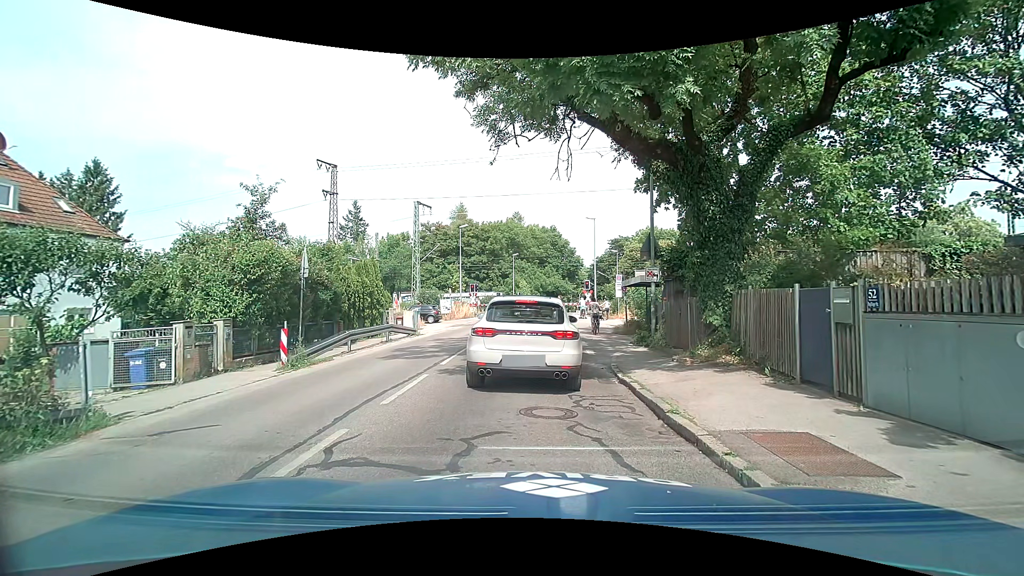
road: tertiary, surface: asphalt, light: Day
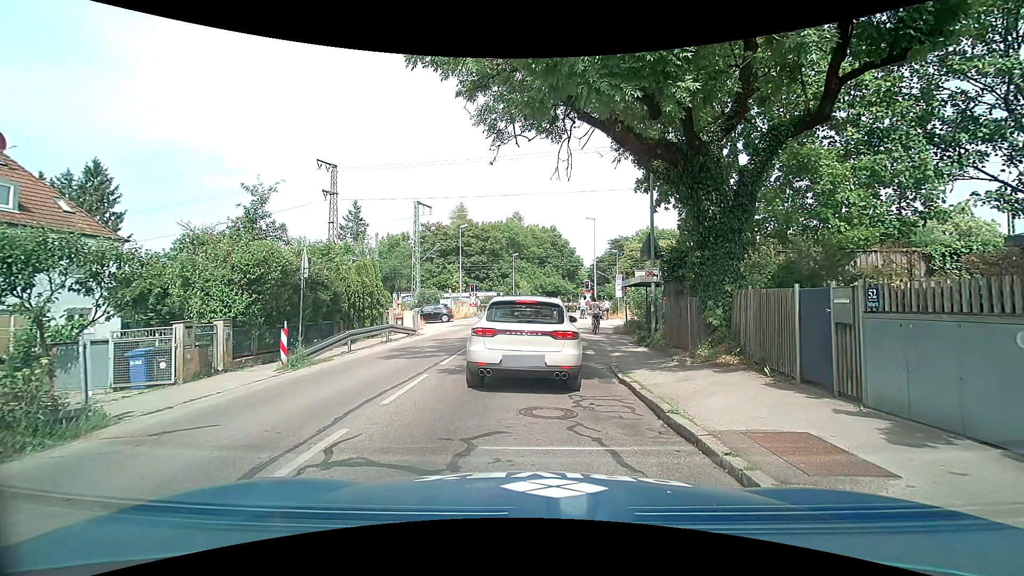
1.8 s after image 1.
(0.0, 0.0) m; 0°
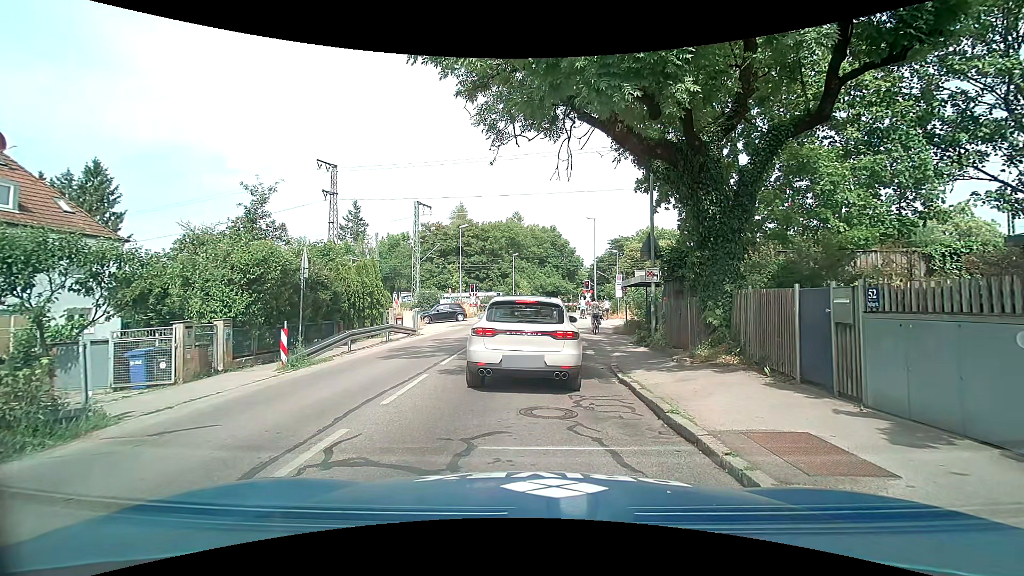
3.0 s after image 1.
(0.0, 0.0) m; 0°
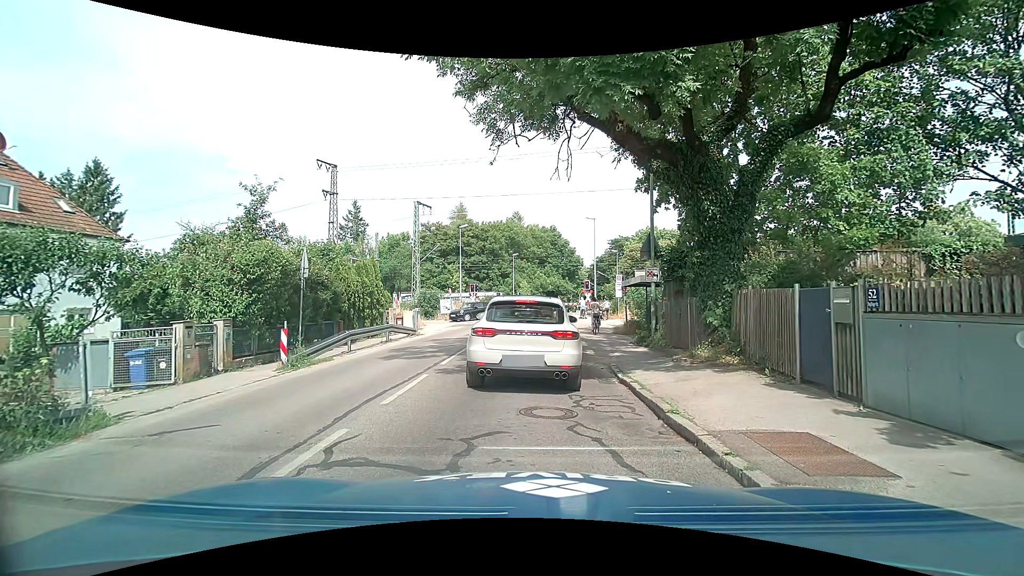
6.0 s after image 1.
(0.0, 0.0) m; 0°
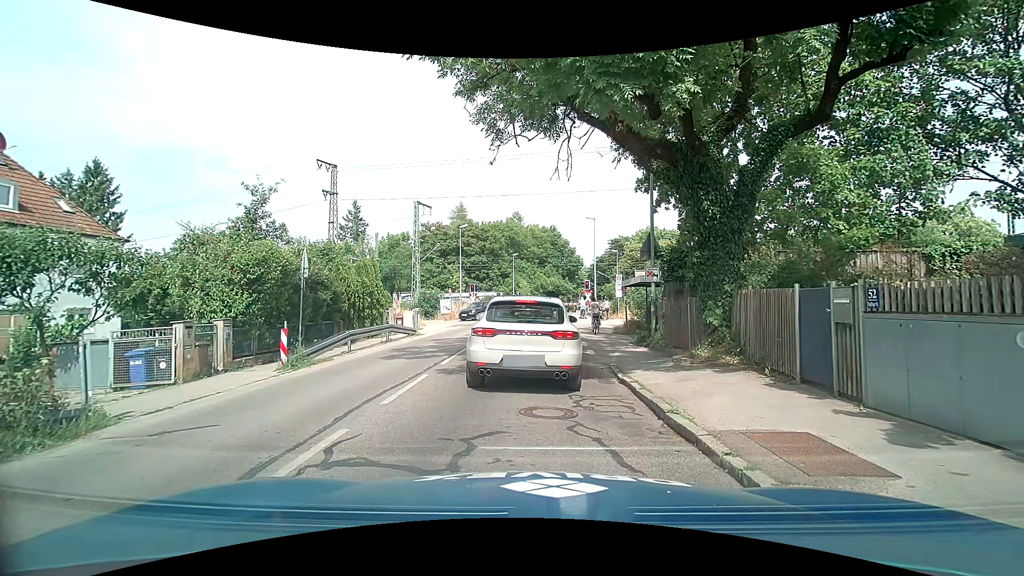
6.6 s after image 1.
(0.0, 0.0) m; 0°
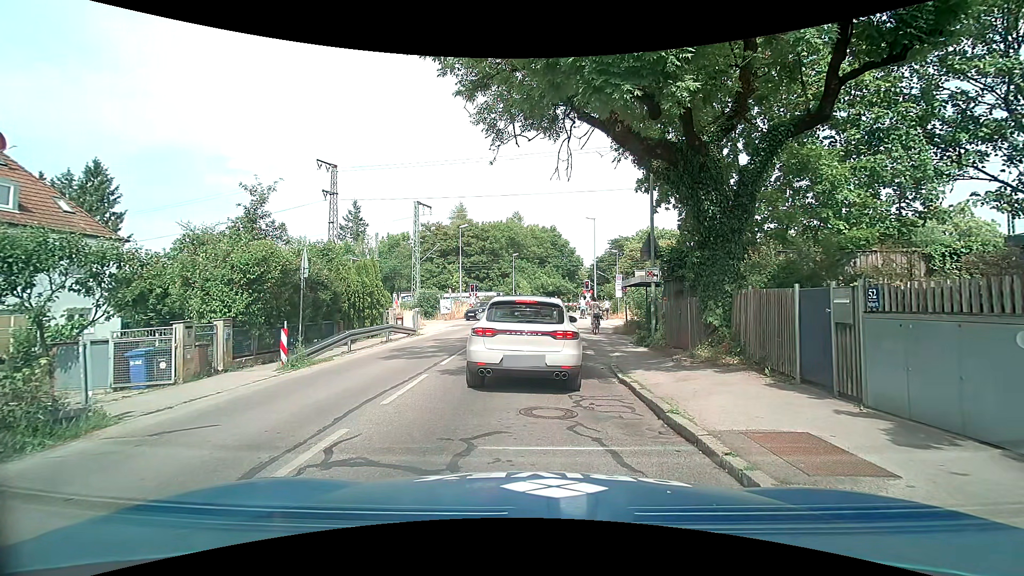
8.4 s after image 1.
(0.0, 0.0) m; 0°
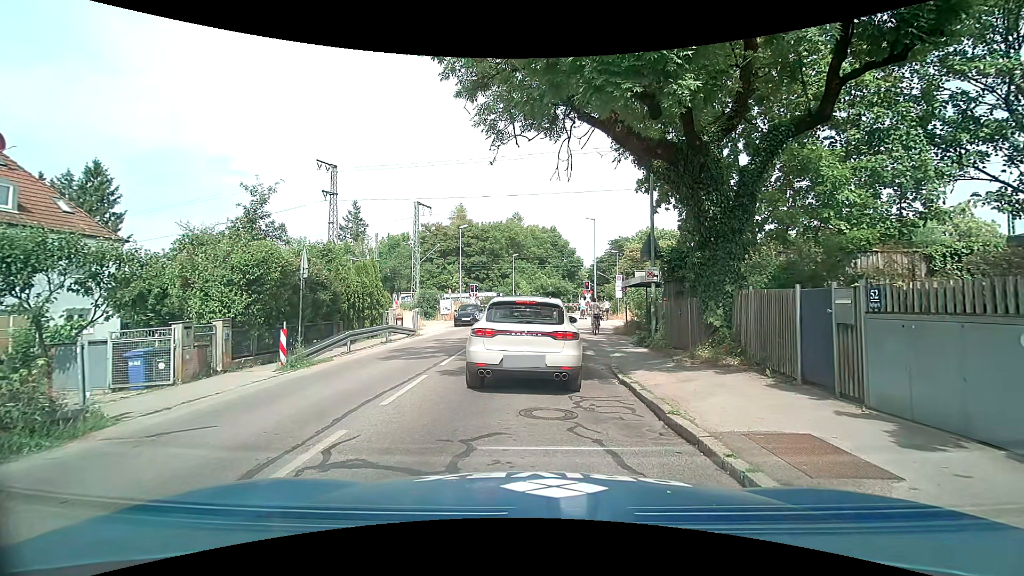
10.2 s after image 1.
(0.0, 0.0) m; 0°
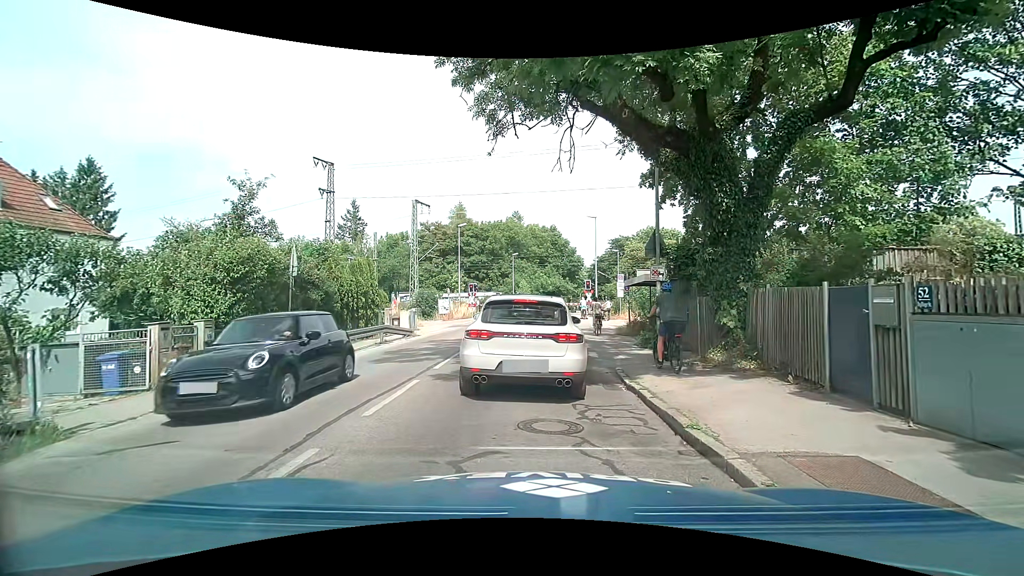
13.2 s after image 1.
(0.0, +0.7) m; 0°
